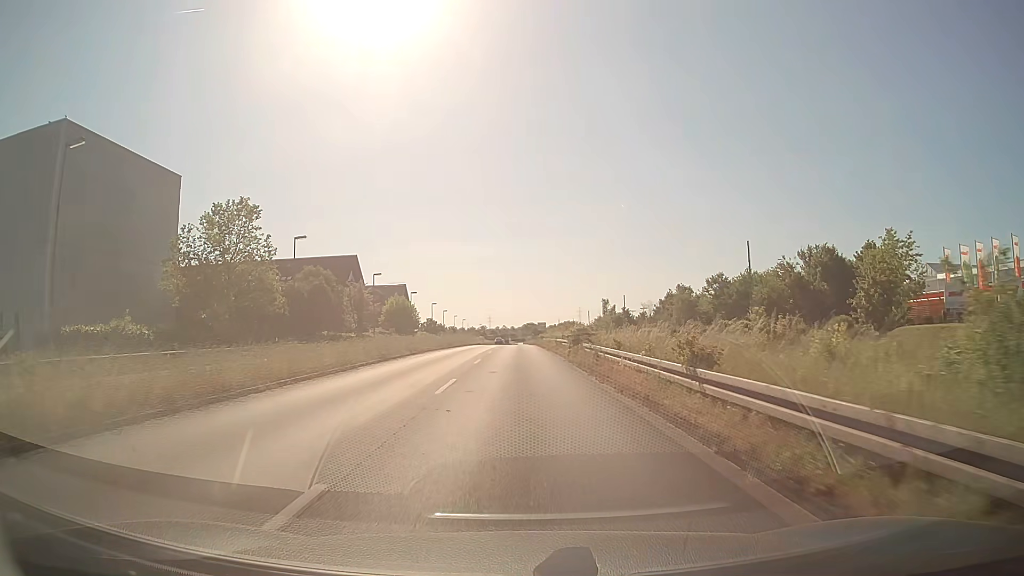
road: primary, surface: asphalt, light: Day
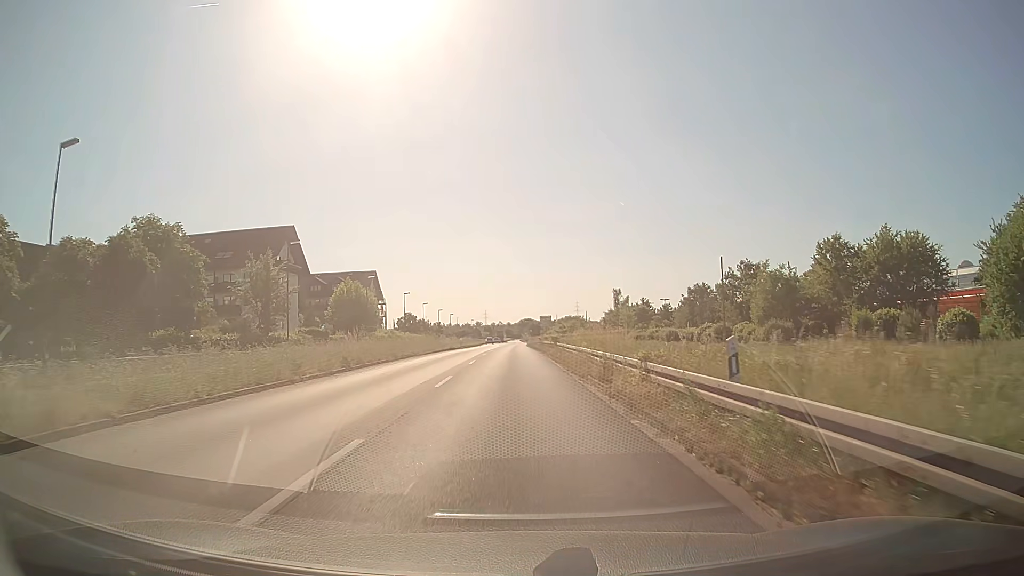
(+0.2, +33.8) m; 0°
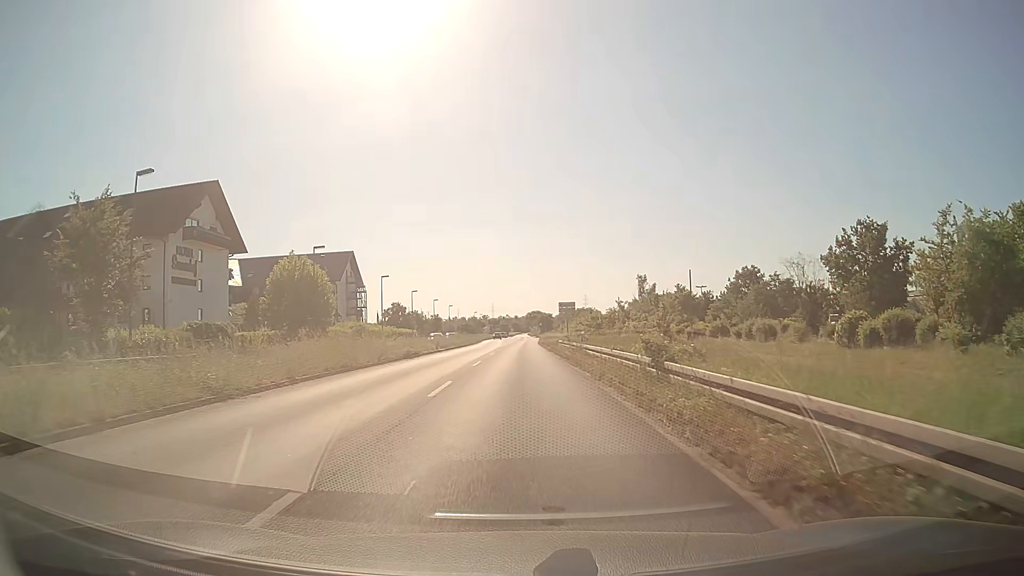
(-0.2, +27.0) m; -1°
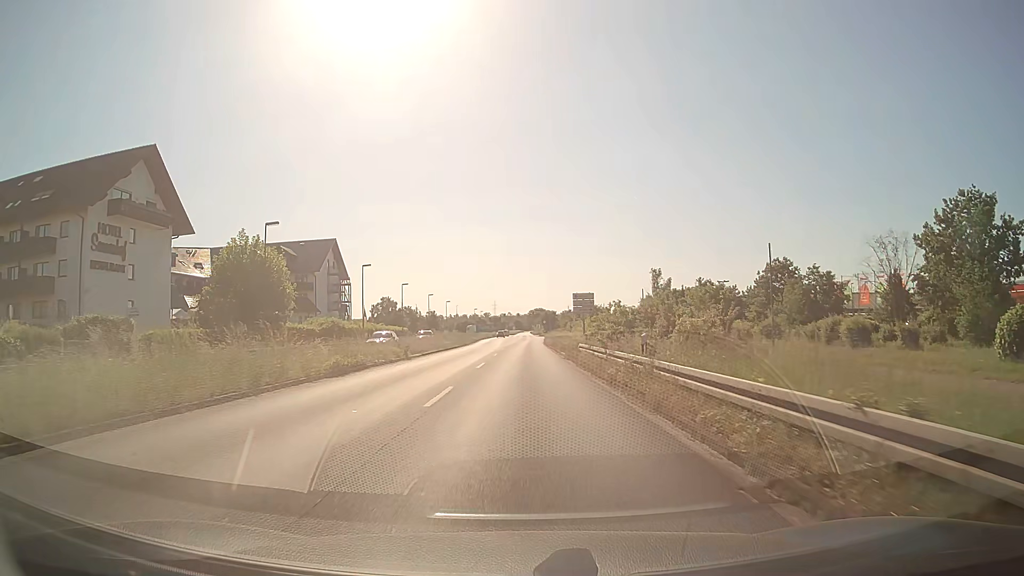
(-0.1, +13.7) m; 0°
(0, +10) (0, +20) (0, +30) (0, +40) (+1, +50) (+1, +60) (+1, +70) (+2, +80) (+2, +90) (+2, +100) m
